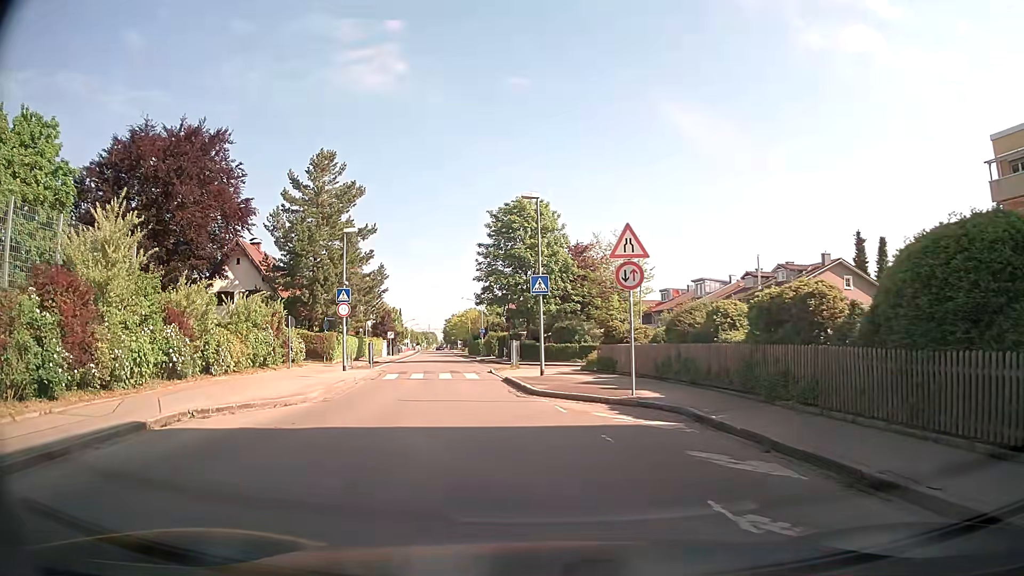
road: tertiary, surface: asphalt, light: Day
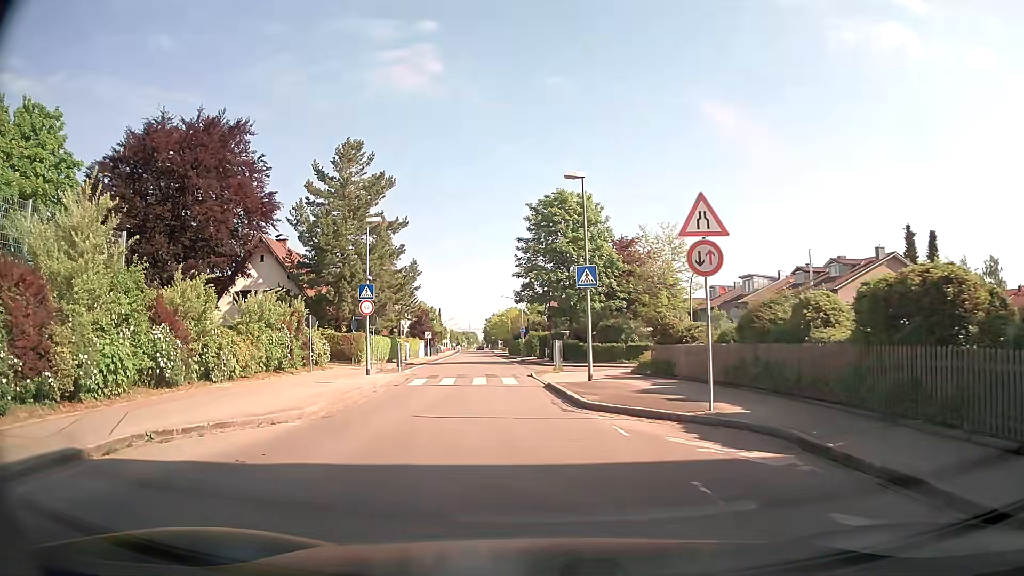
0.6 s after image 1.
(-0.1, +3.0) m; -3°
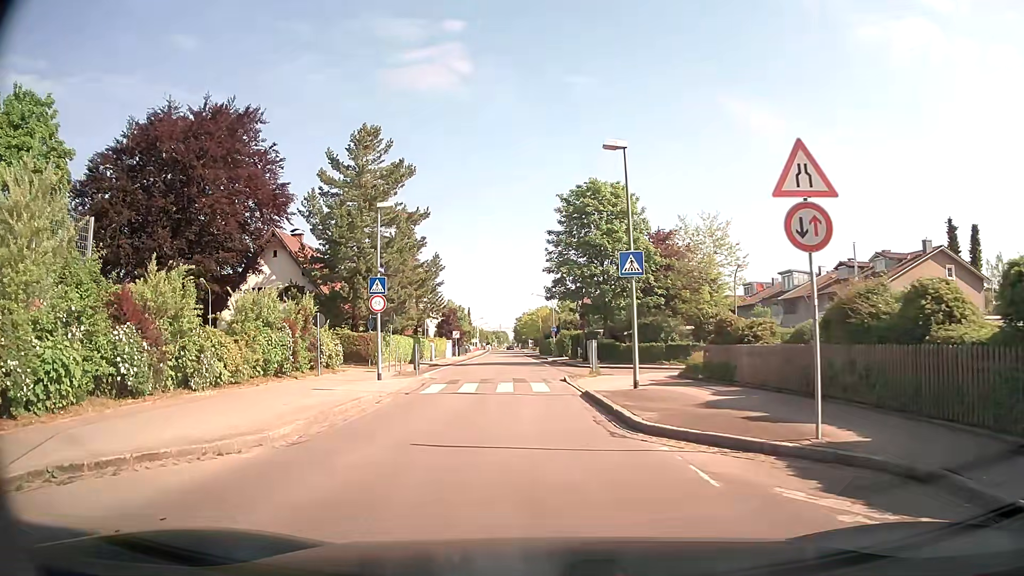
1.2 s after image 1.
(-0.1, +3.2) m; -3°
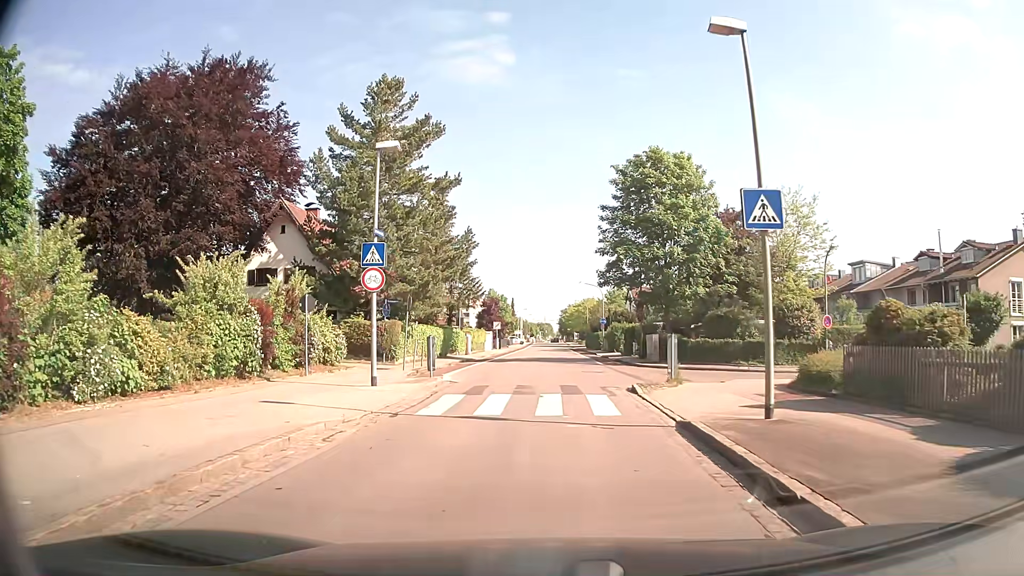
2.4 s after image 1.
(-0.3, +6.7) m; -4°
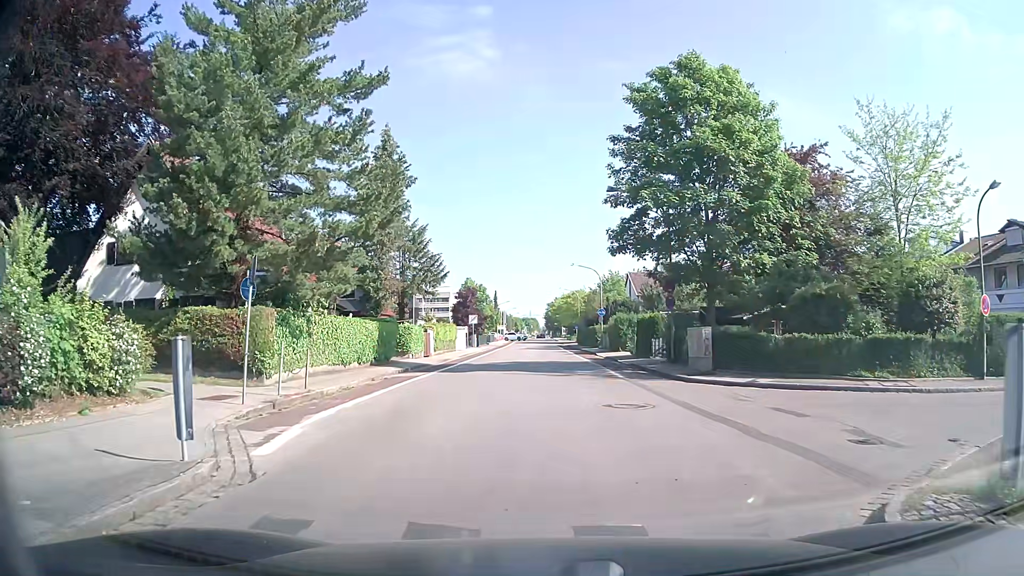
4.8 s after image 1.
(+0.1, +13.5) m; +1°
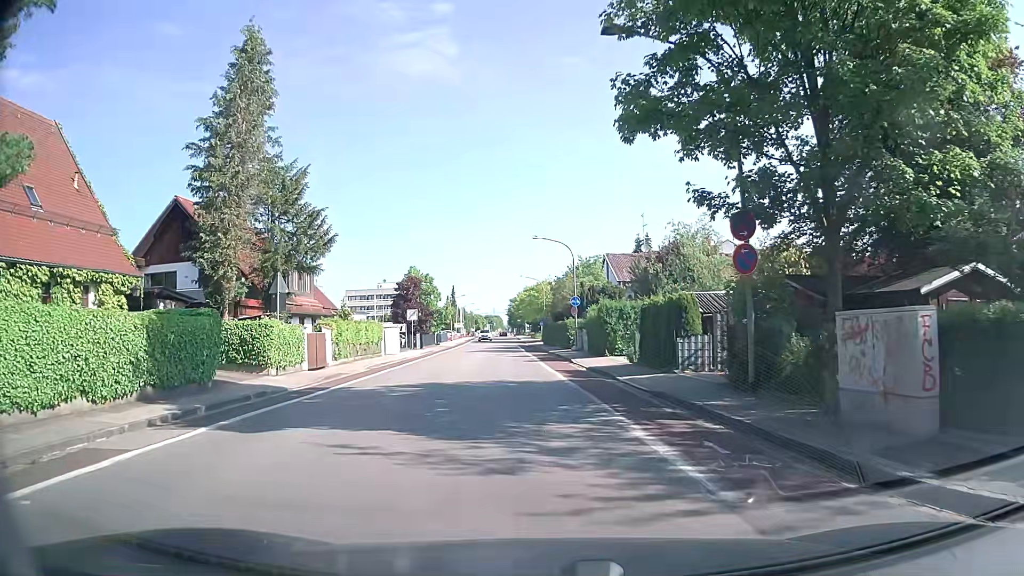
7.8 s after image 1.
(+0.6, +15.2) m; +2°
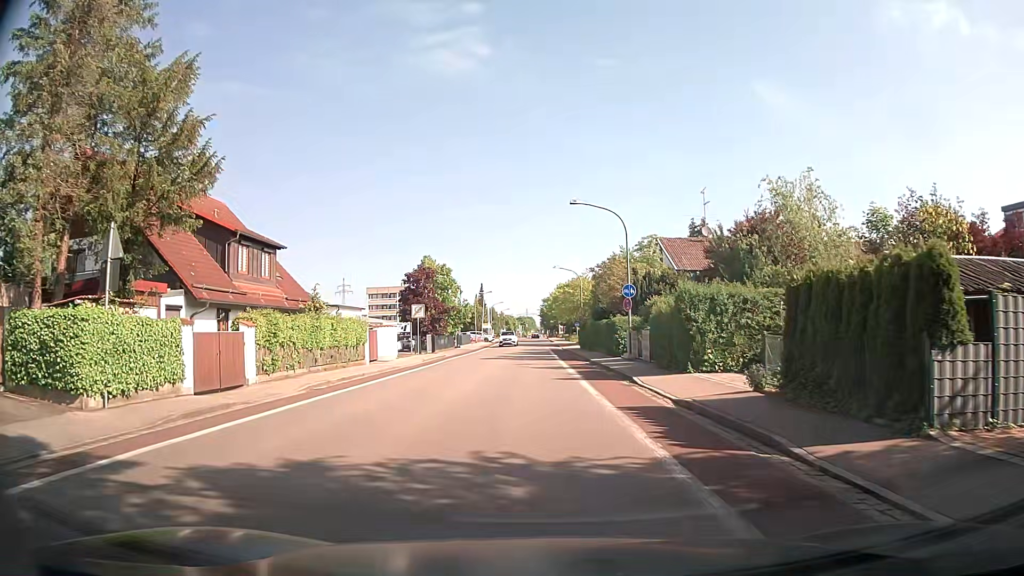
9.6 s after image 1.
(0.0, +12.0) m; -2°
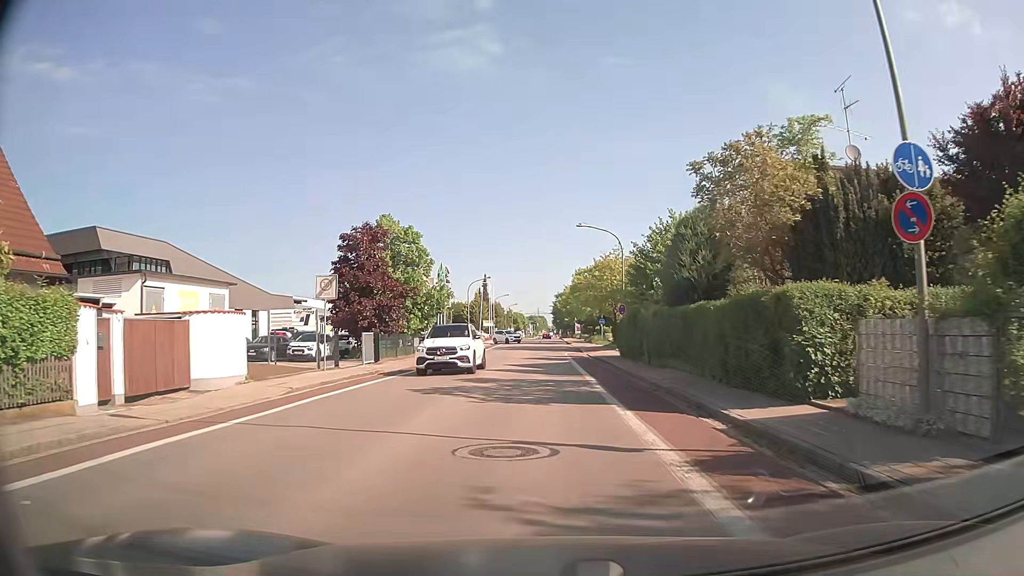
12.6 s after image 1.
(-0.1, +23.4) m; -1°
(0, +10) (0, +20) (0, +30) (0, +40) (+1, +50) (+1, +60) (+1, +70) (+1, +80) (+1, +90) (+1, +100) m
